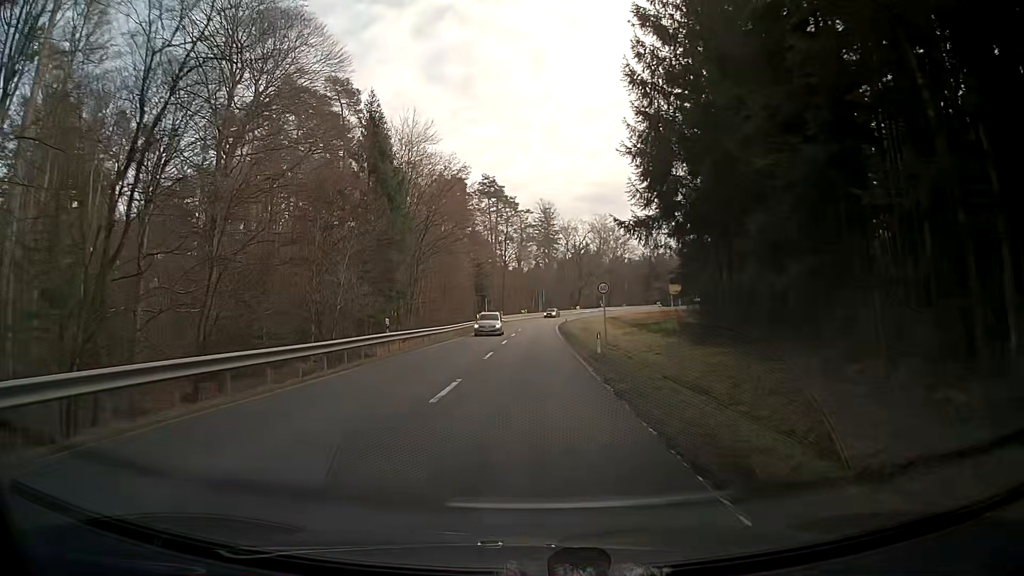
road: secondary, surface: asphalt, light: Day
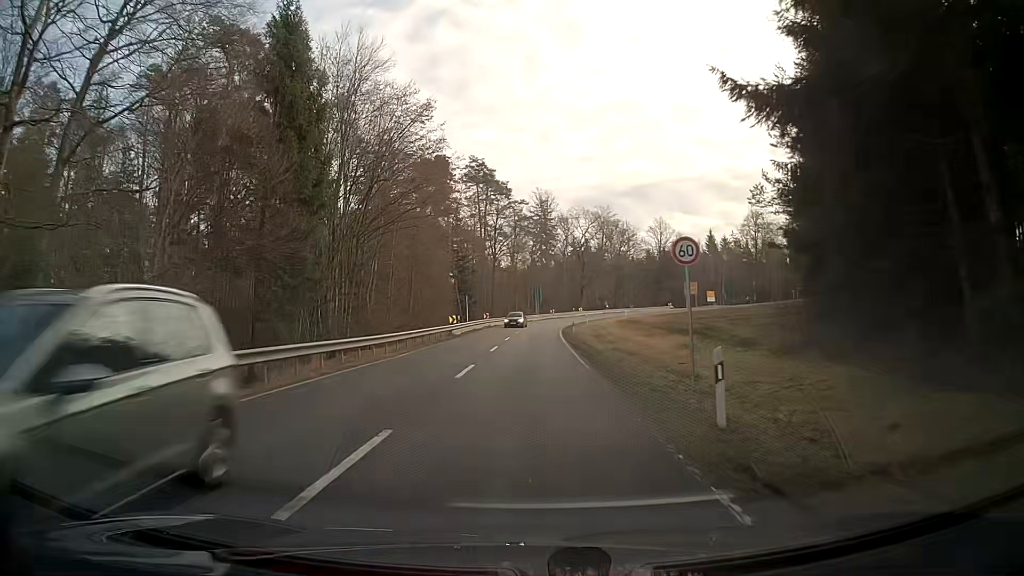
(+0.1, +18.2) m; +1°
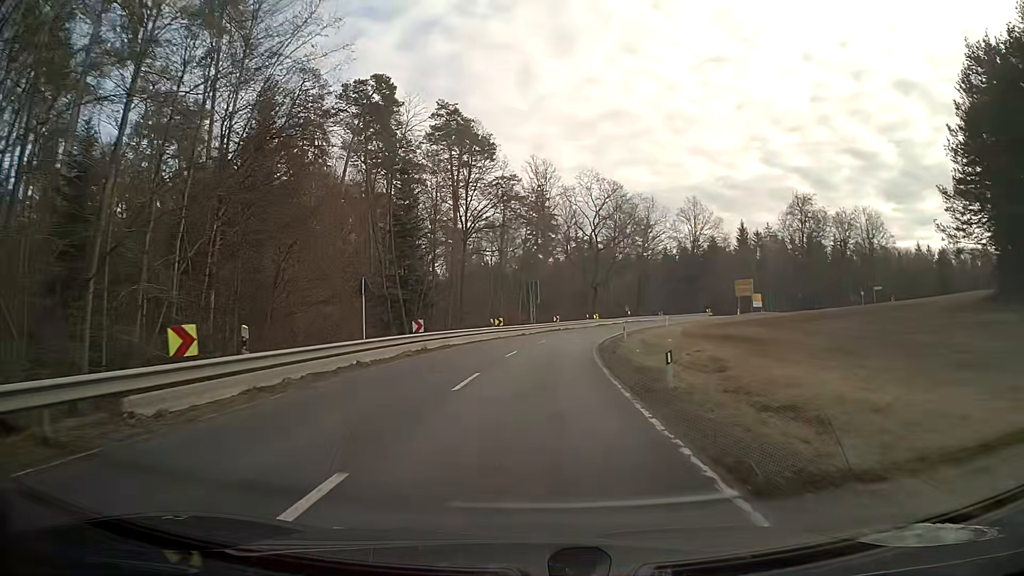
(+0.1, +35.6) m; +1°
